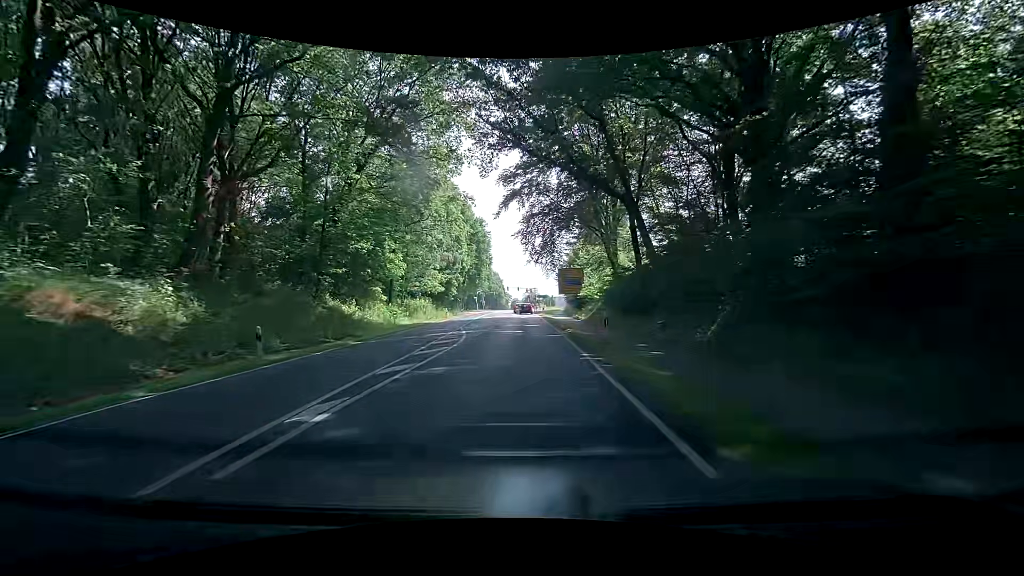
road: primary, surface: asphalt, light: Day
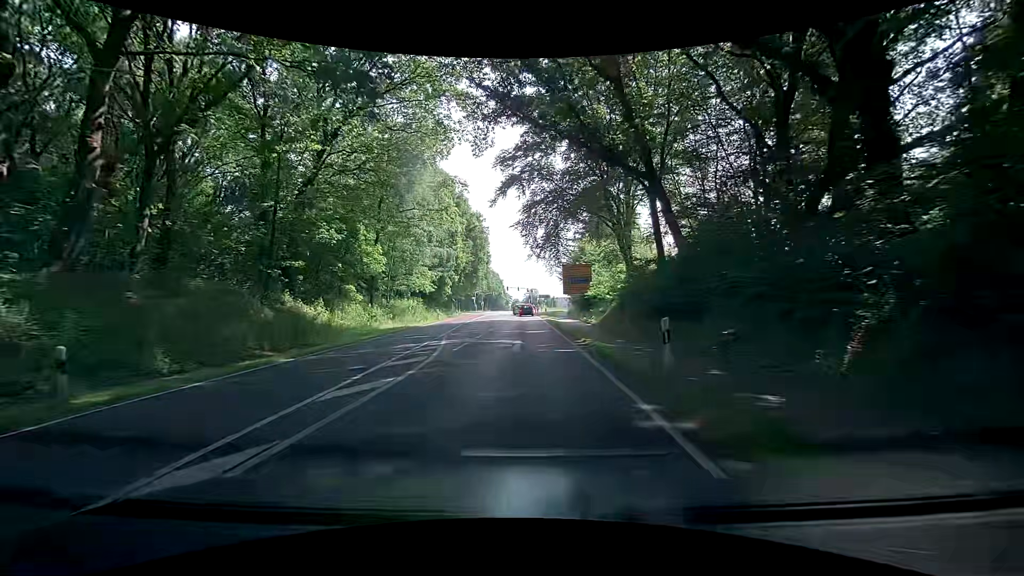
(0.0, +6.4) m; 0°
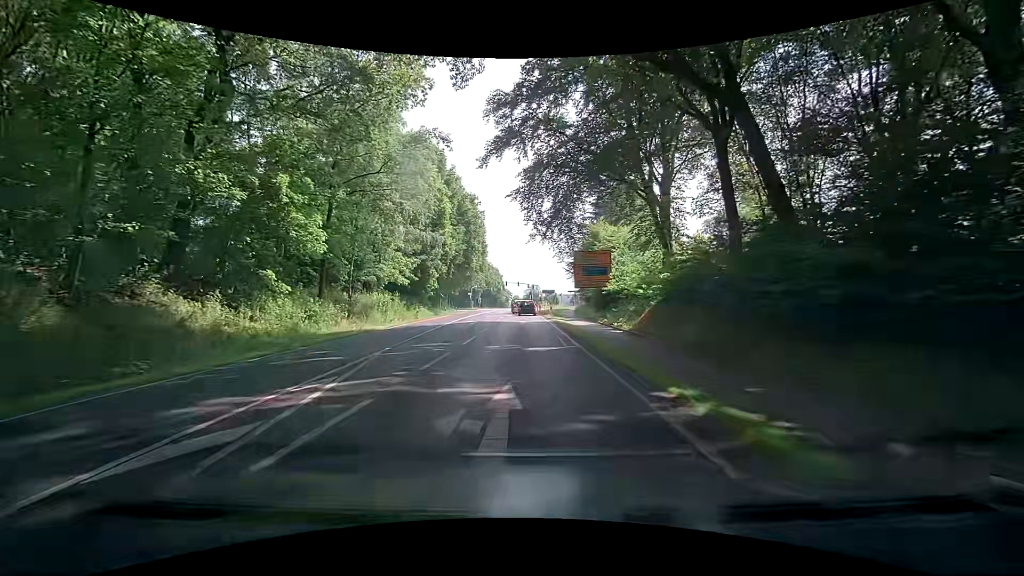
(+0.1, +11.3) m; +1°
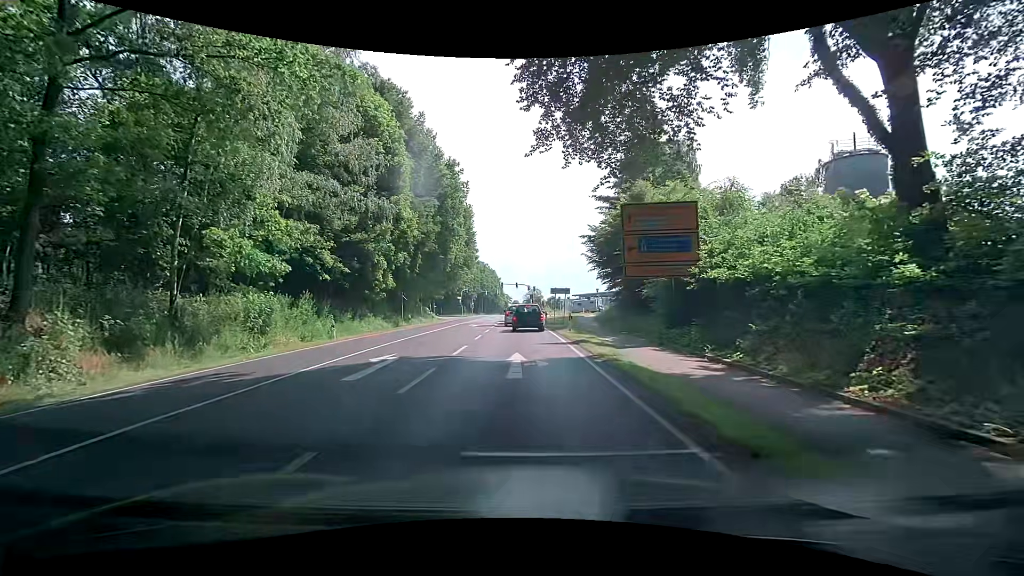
(0.0, +20.1) m; +1°
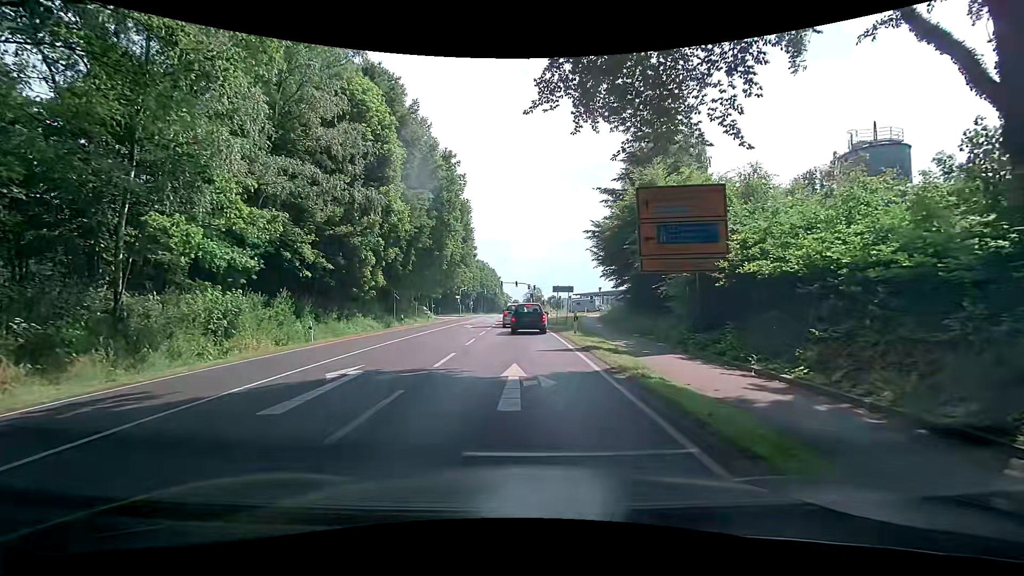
(0.0, +2.7) m; 0°
